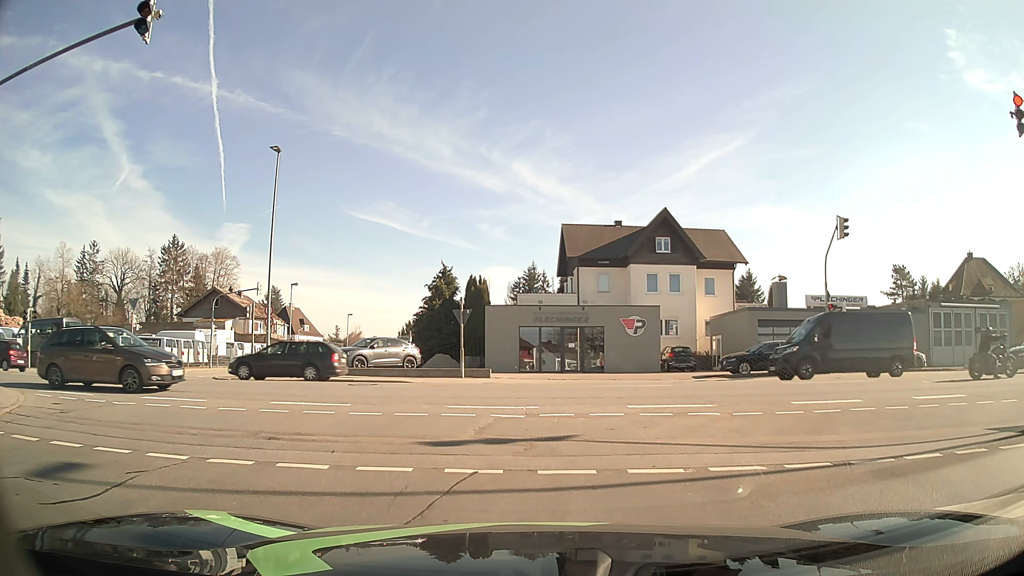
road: residential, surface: asphalt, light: Day
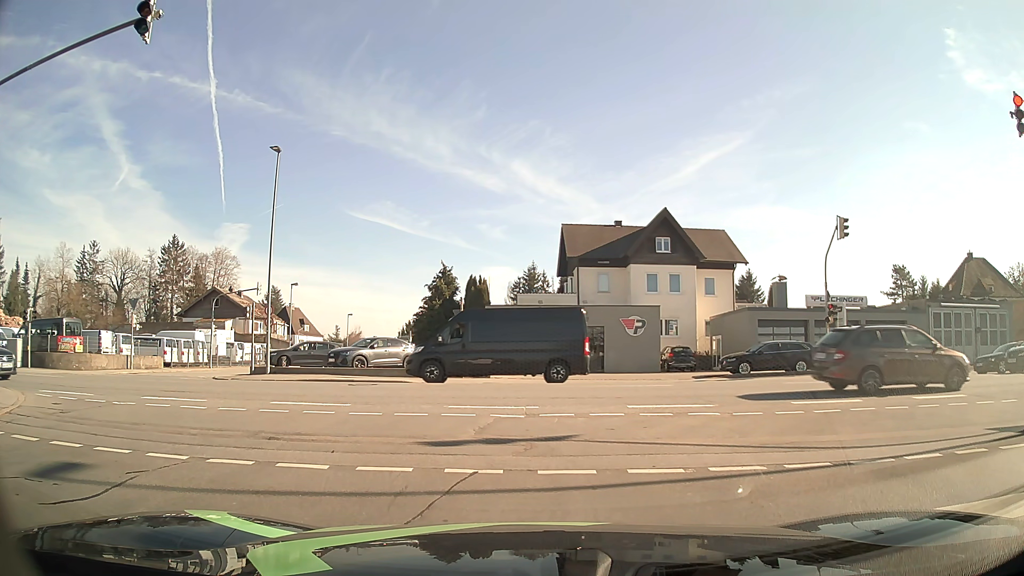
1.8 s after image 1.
(0.0, 0.0) m; 0°
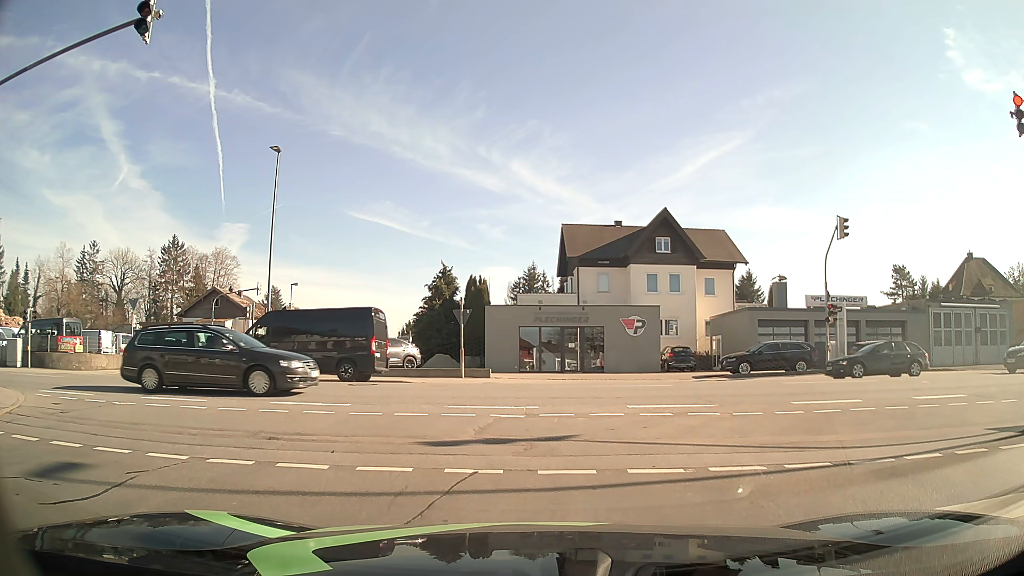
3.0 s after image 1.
(0.0, 0.0) m; 0°
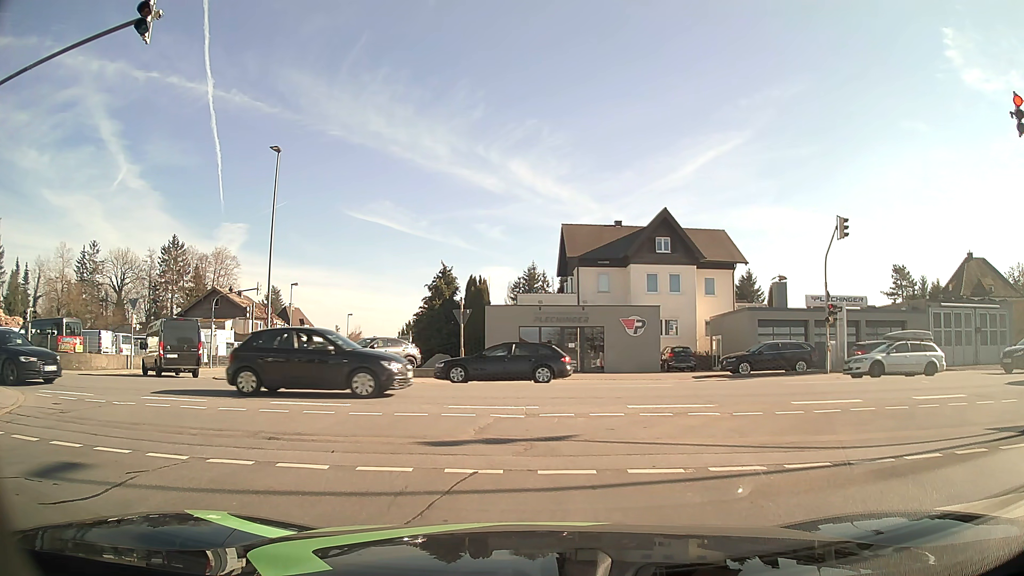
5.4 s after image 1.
(0.0, 0.0) m; 0°
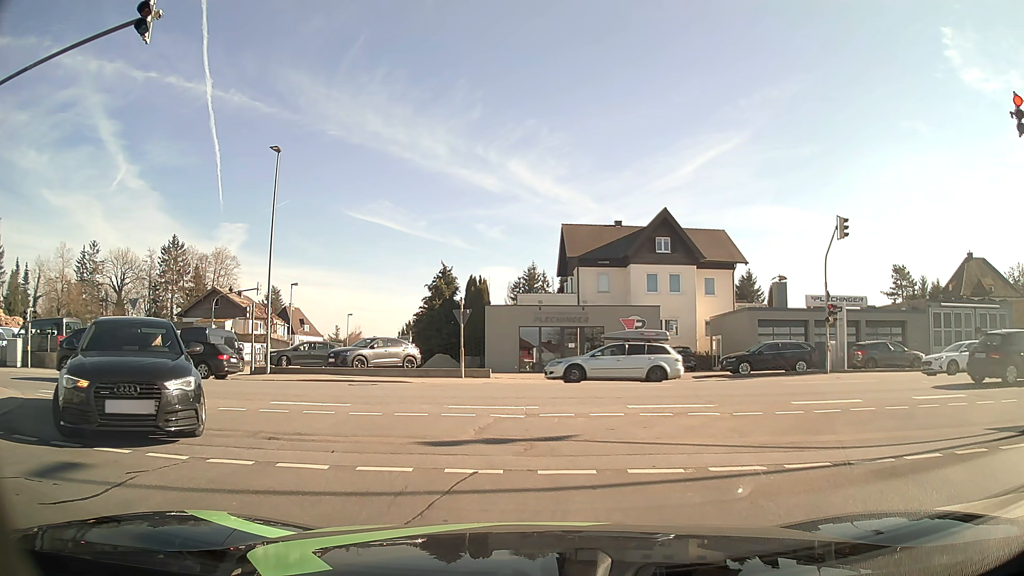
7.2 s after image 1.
(0.0, 0.0) m; 0°
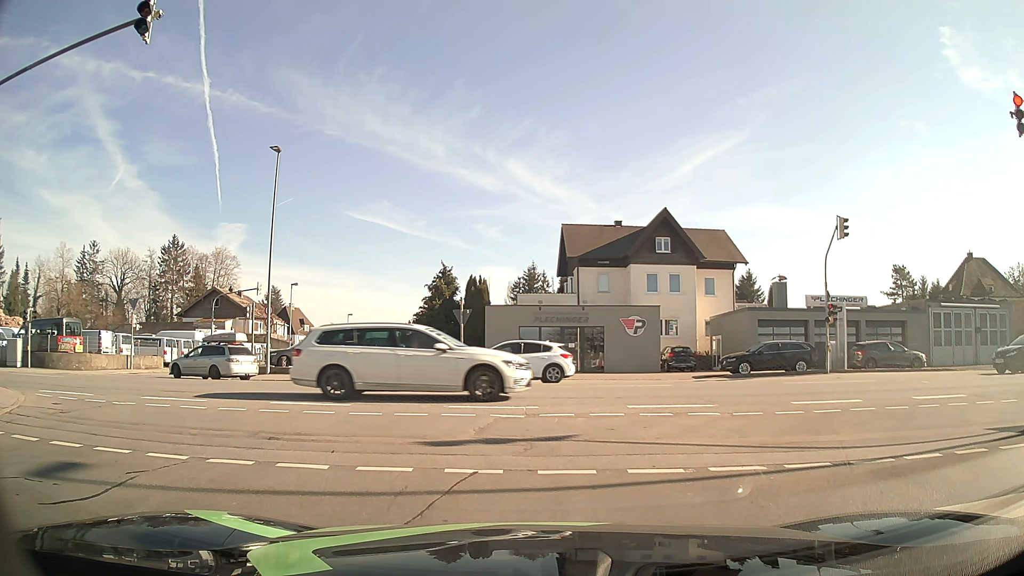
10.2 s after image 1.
(0.0, 0.0) m; 0°
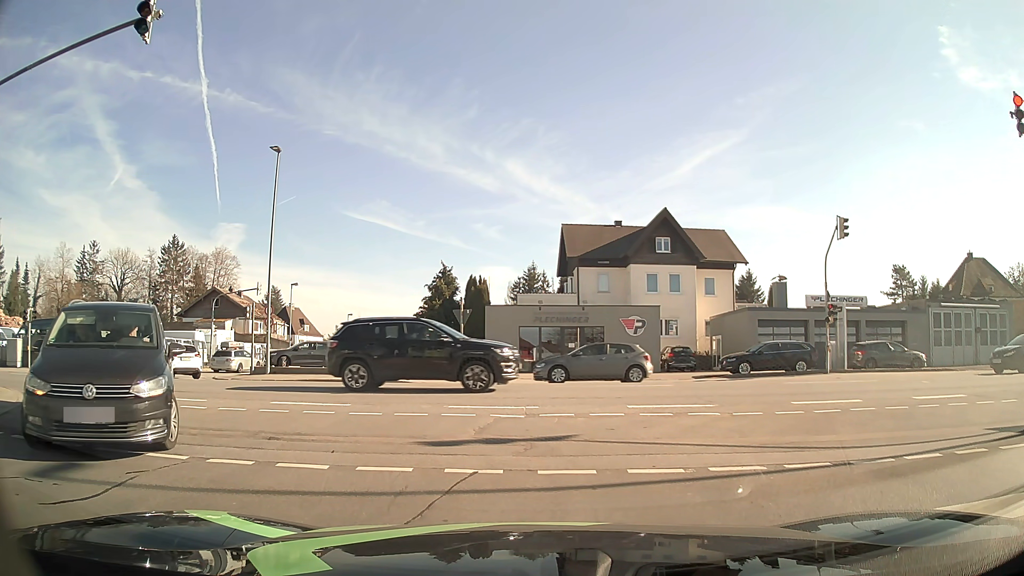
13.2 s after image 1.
(0.0, 0.0) m; 0°
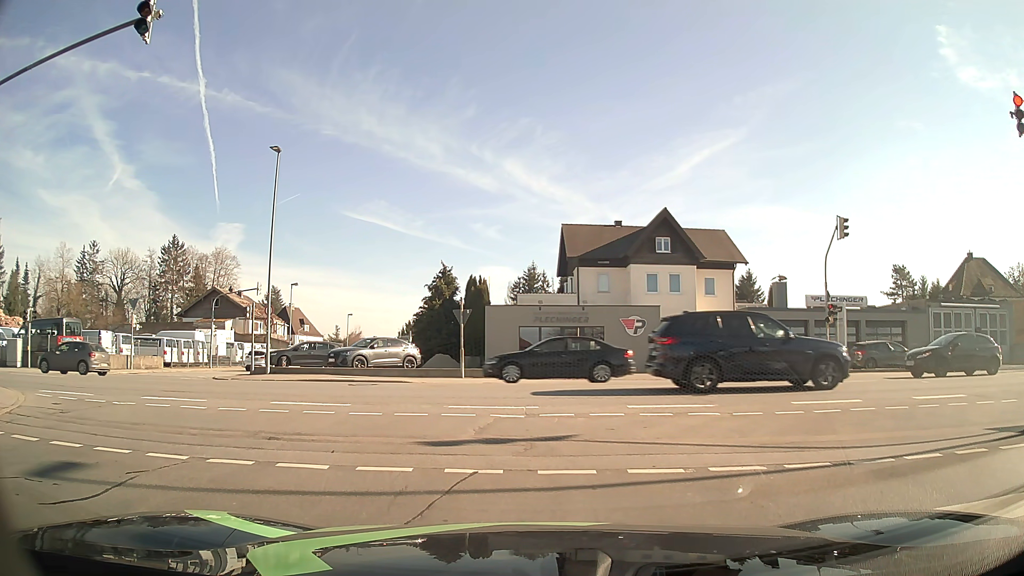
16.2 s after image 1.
(0.0, 0.0) m; 0°
